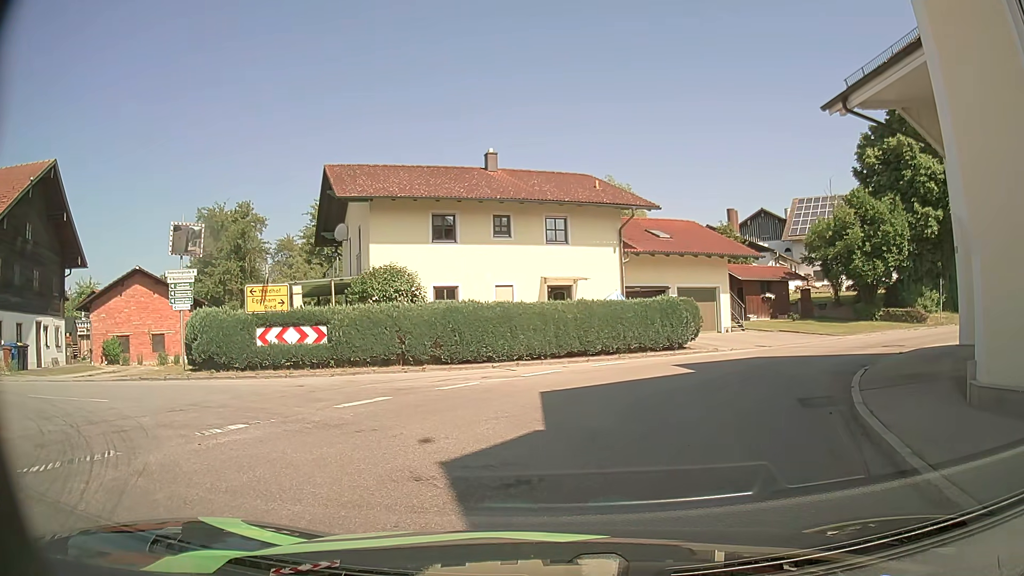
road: tertiary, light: Day
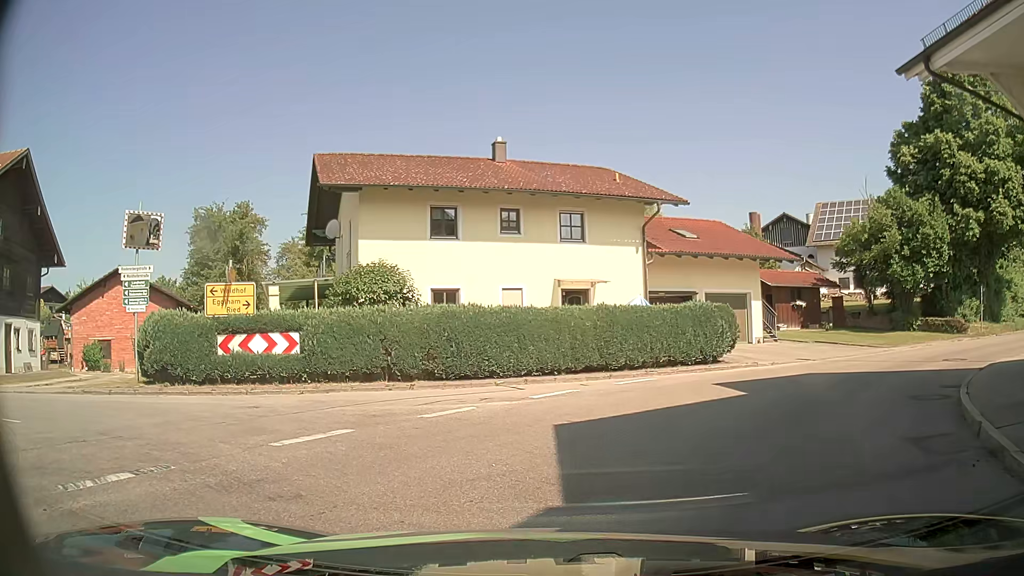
(0.0, +3.3) m; 0°
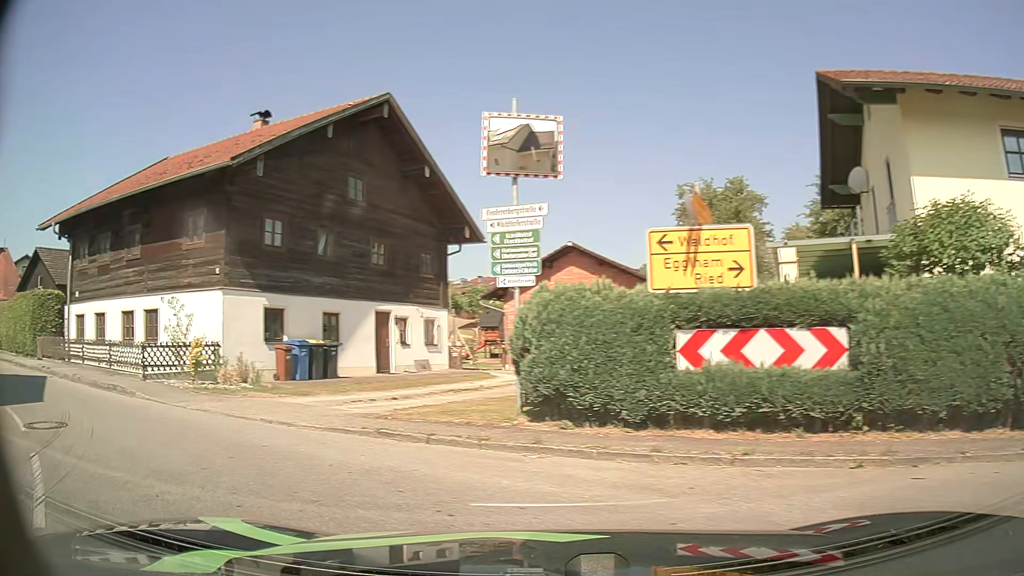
(-2.4, +8.3) m; -43°
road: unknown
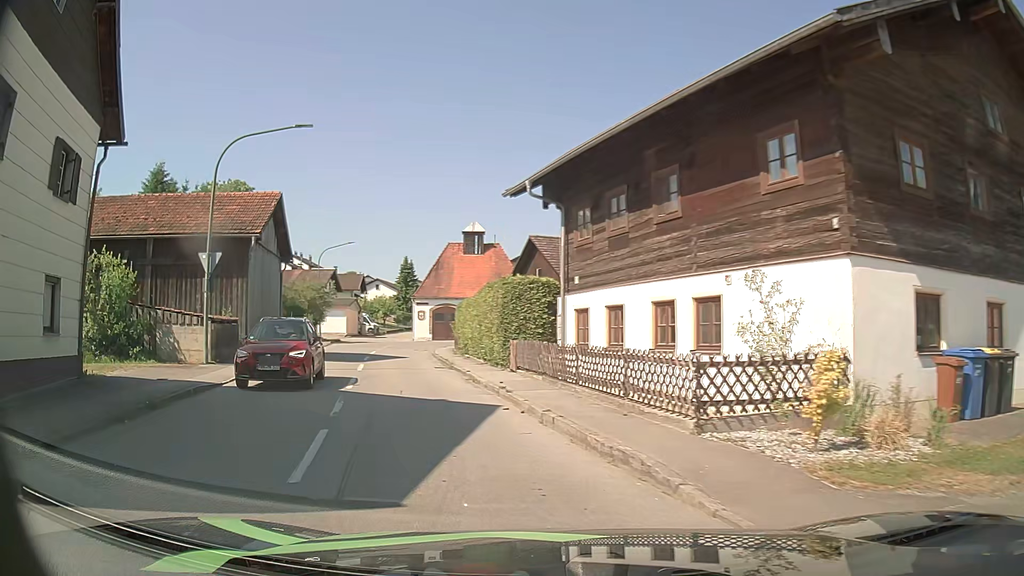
(-3.8, +7.4) m; -49°
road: tertiary
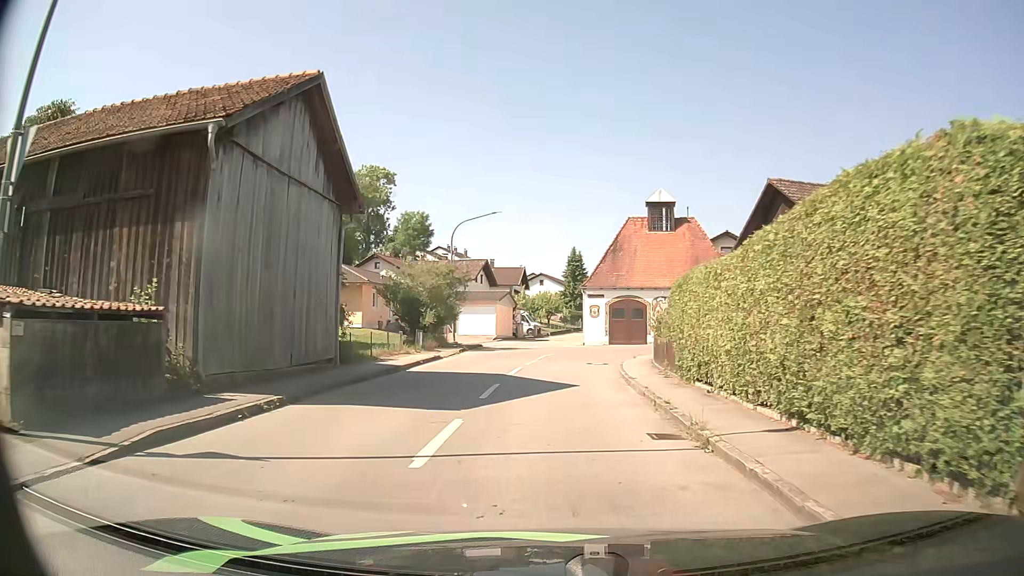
(-2.4, +14.8) m; -14°
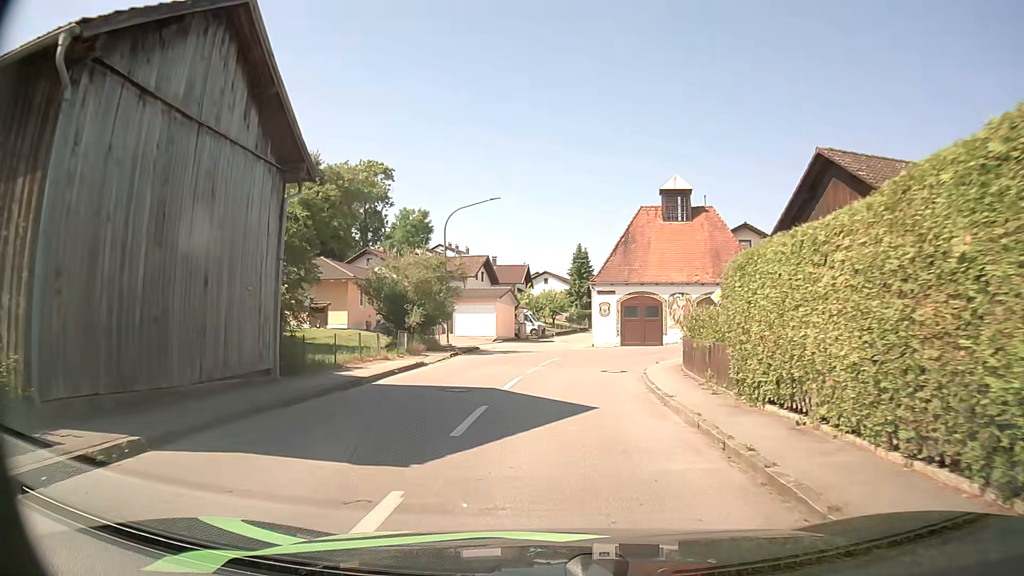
(0.0, +4.4) m; 0°
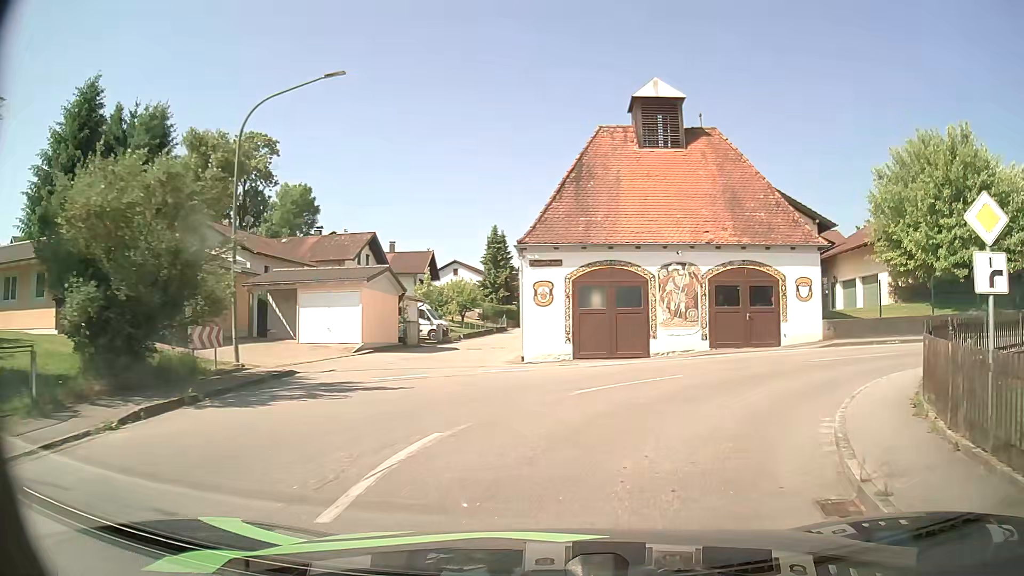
(+0.4, +17.9) m; +7°
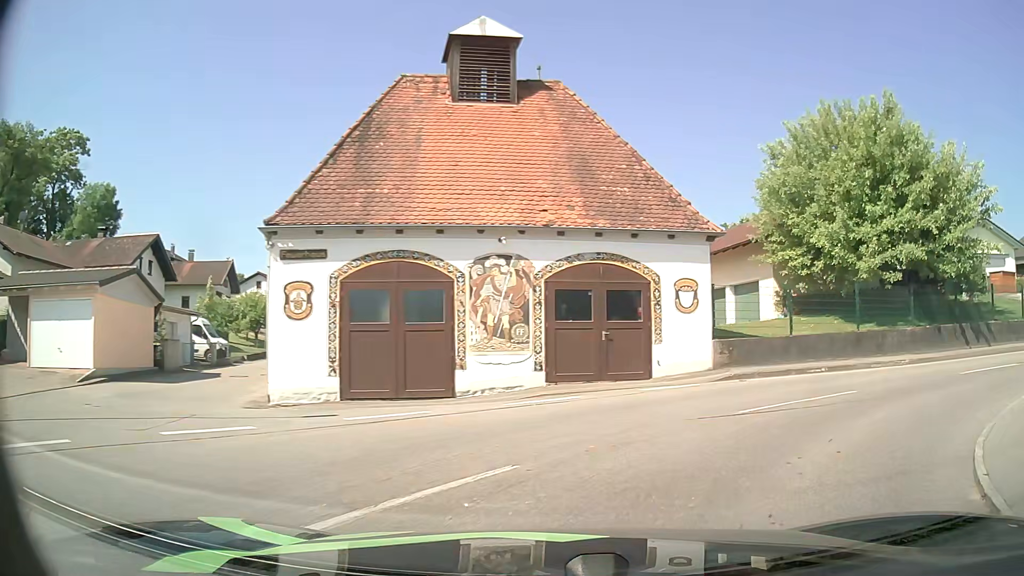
(+0.8, +7.3) m; +14°
(+3, +9) (+12, +14) (+22, +17) (+31, +20) (+41, +23) (+50, +26) (+60, +29) (+69, +31) (+79, +34) (+89, +35) m
